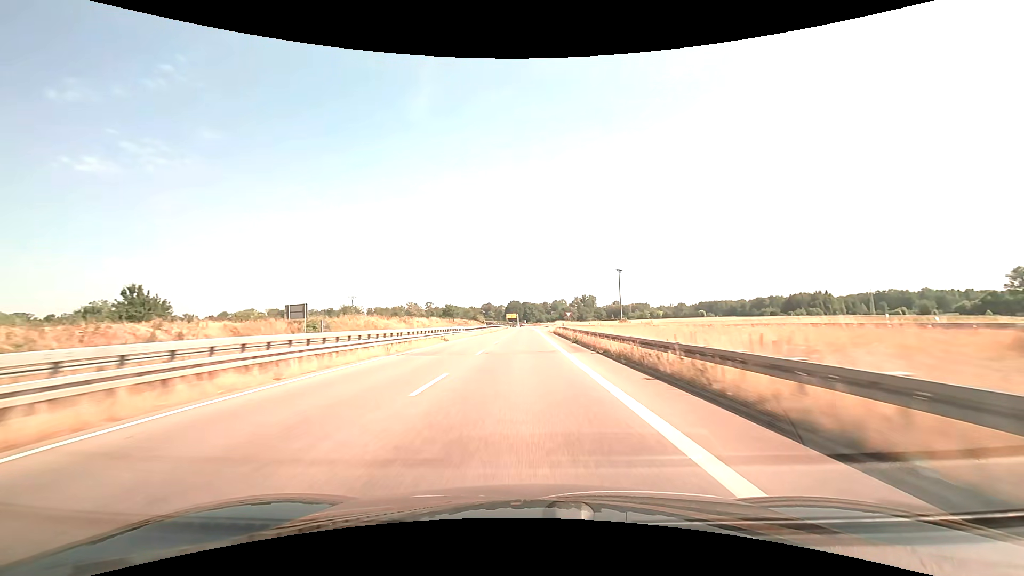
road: trunk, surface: asphalt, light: Day
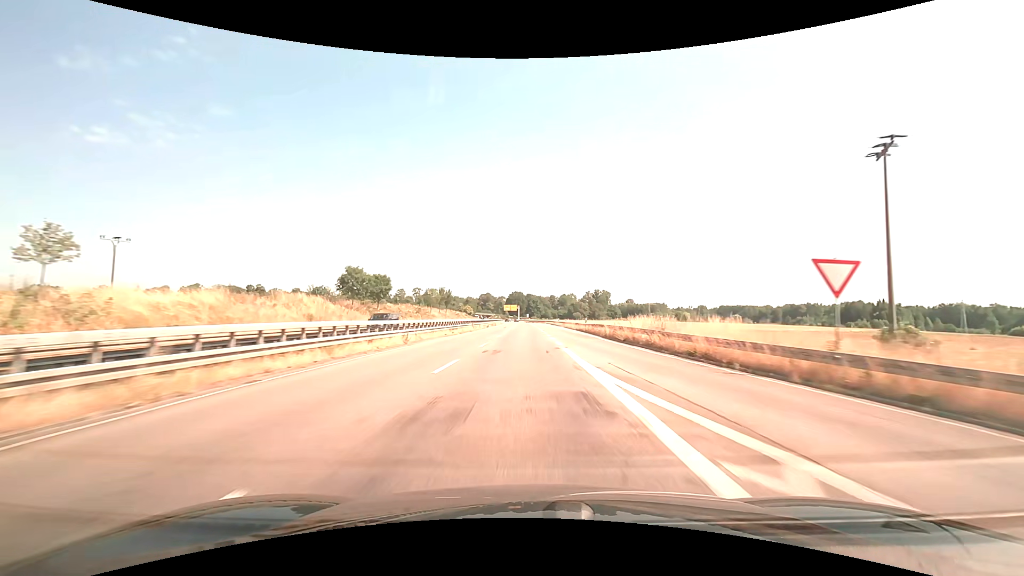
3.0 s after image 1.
(-0.2, +81.2) m; 0°
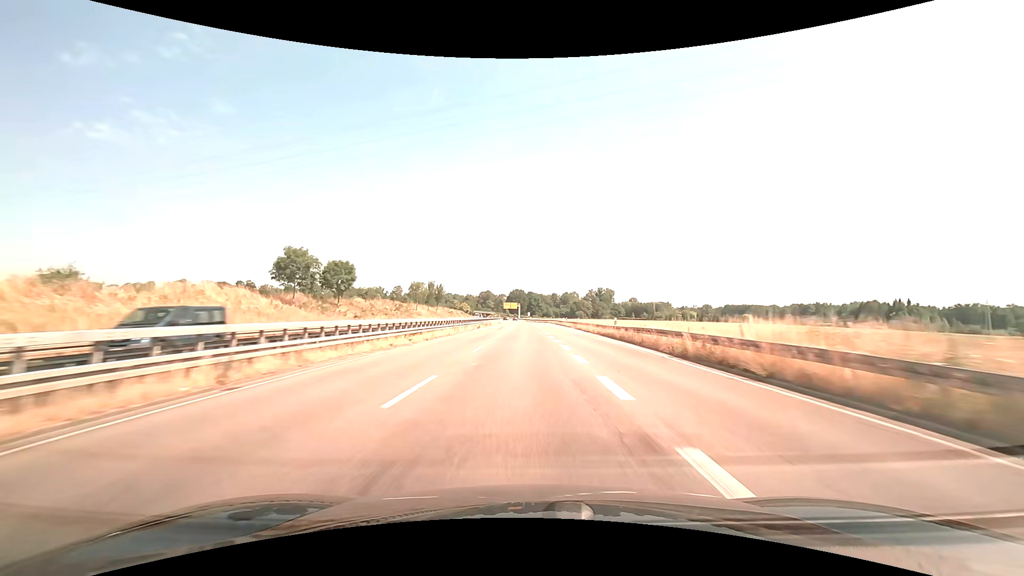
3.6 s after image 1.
(0.0, +16.2) m; 0°
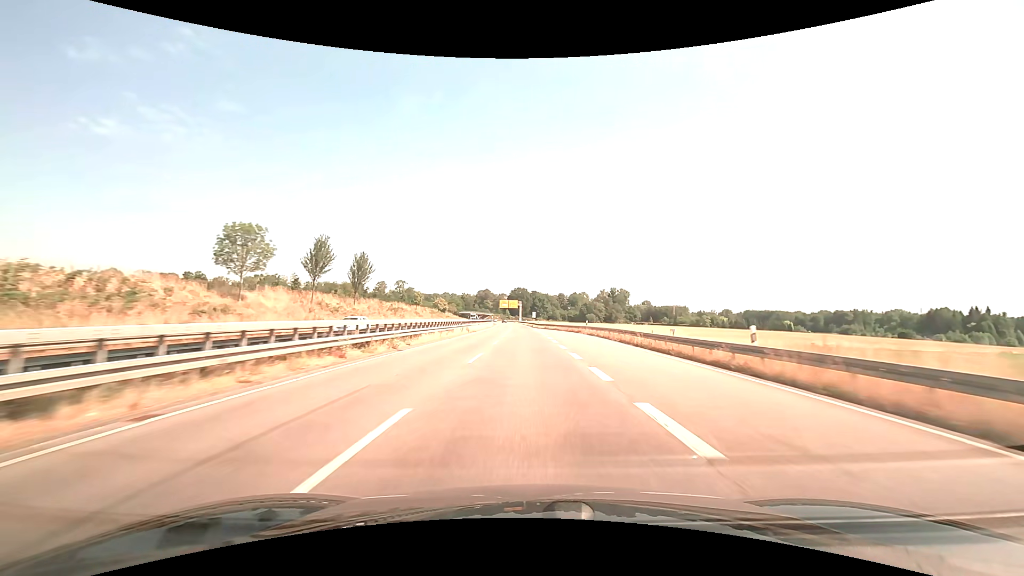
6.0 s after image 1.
(-0.4, +63.4) m; 0°
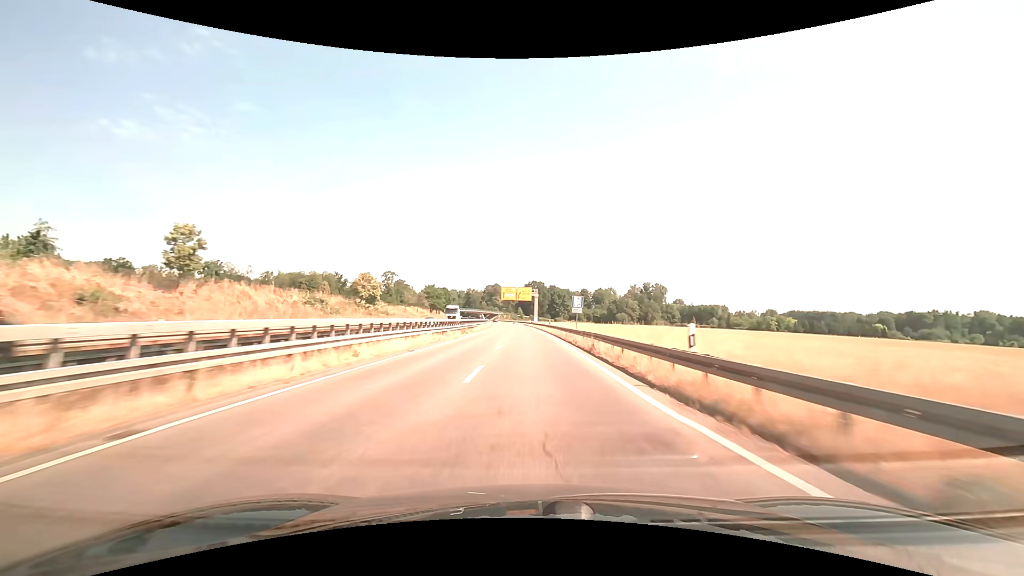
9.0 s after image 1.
(-1.1, +76.3) m; -2°
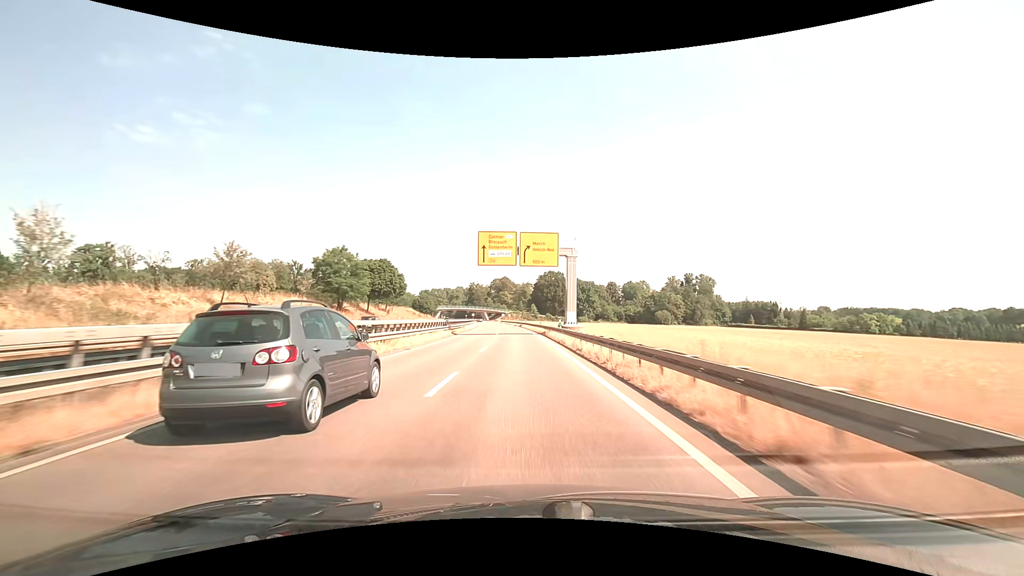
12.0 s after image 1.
(-0.4, +73.0) m; -1°
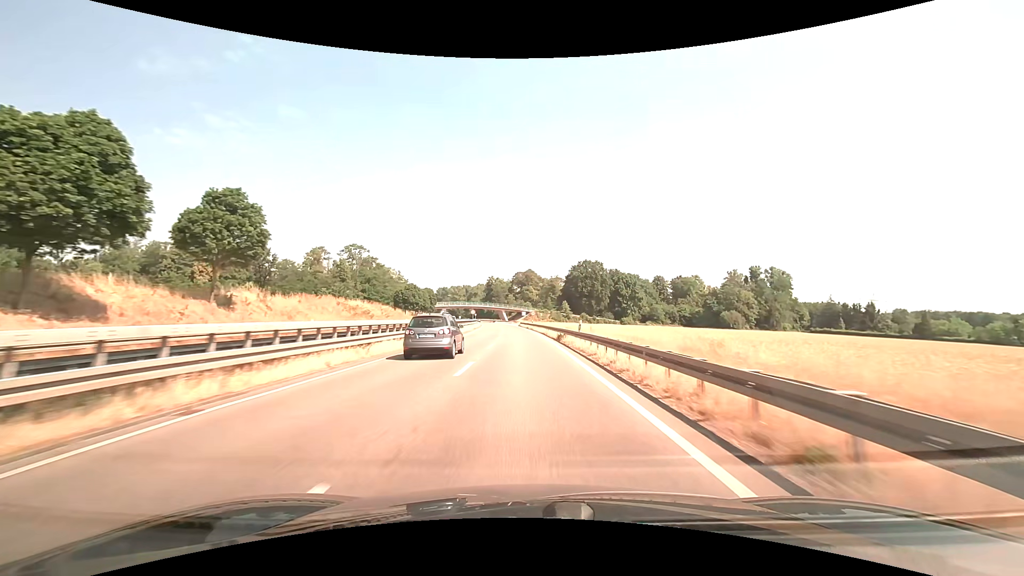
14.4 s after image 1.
(-1.7, +56.2) m; -3°
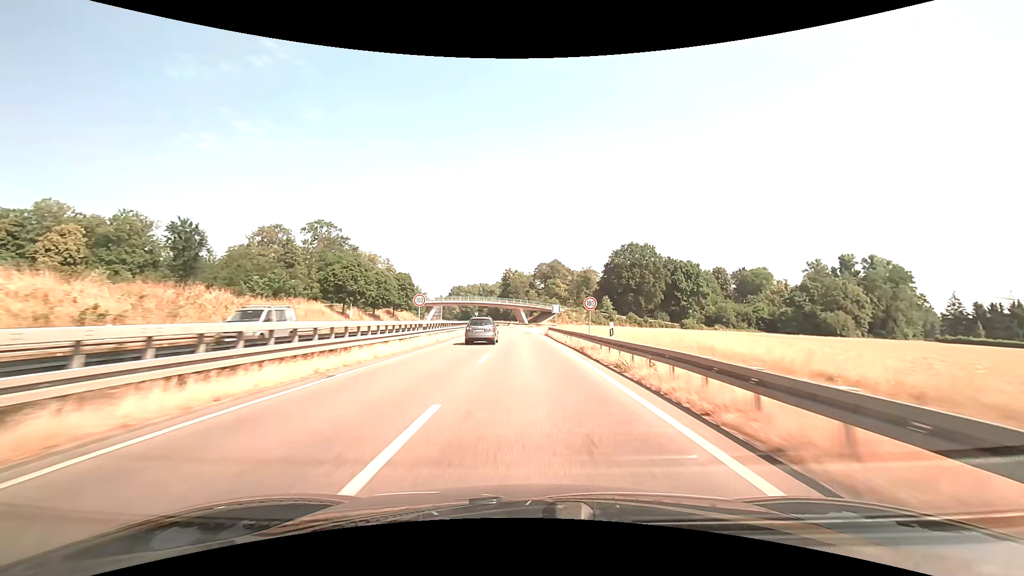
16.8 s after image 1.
(-1.4, +55.7) m; -3°
(0, +10) (0, +20) (0, +30) (-1, +40) (-1, +50) (-1, +60) (-2, +70) (-2, +80) (-3, +90) (-4, +100) m
